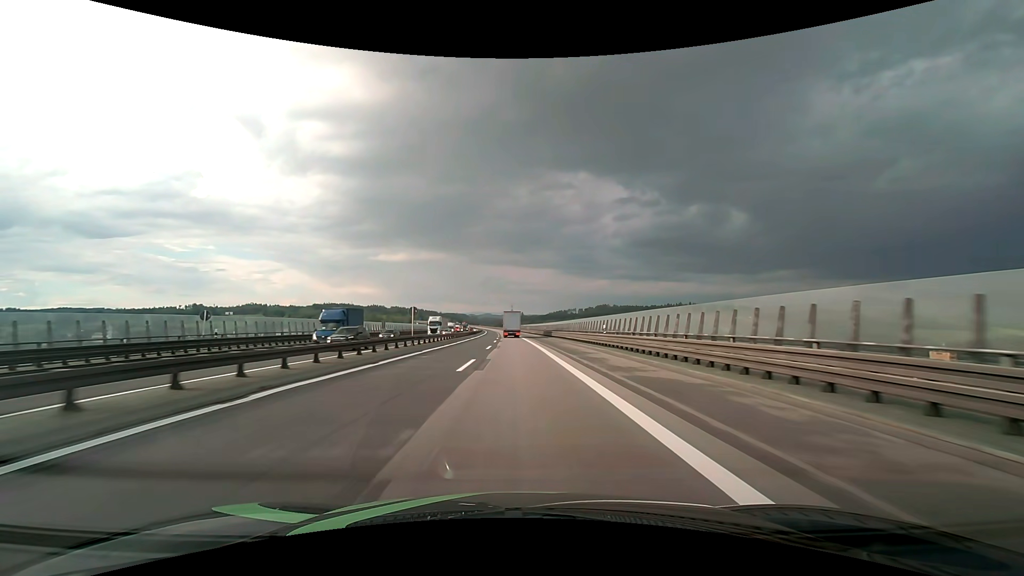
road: motorway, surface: asphalt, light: Day
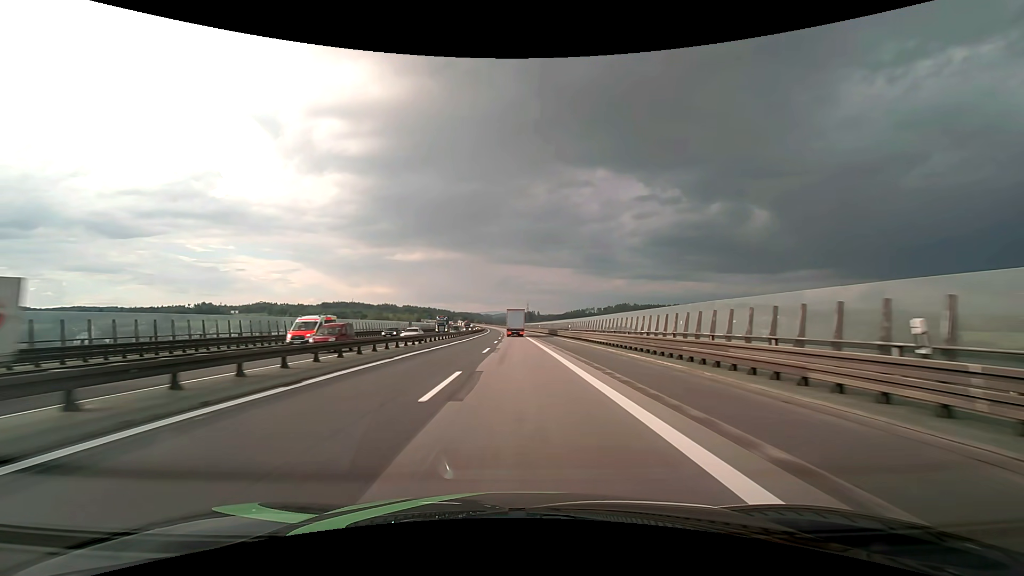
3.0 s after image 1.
(-1.4, +78.9) m; -2°
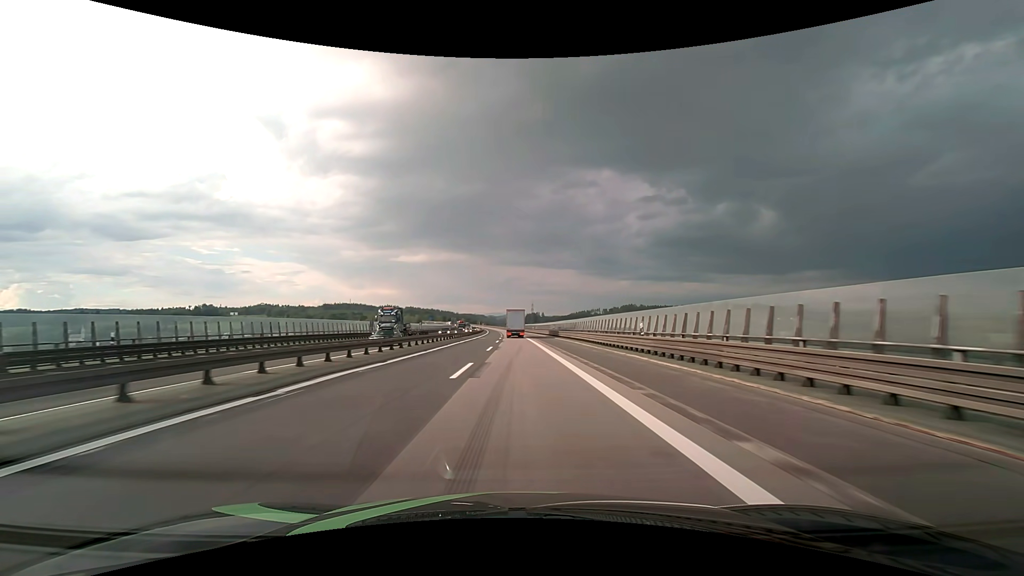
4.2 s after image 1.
(-0.1, +31.6) m; 0°
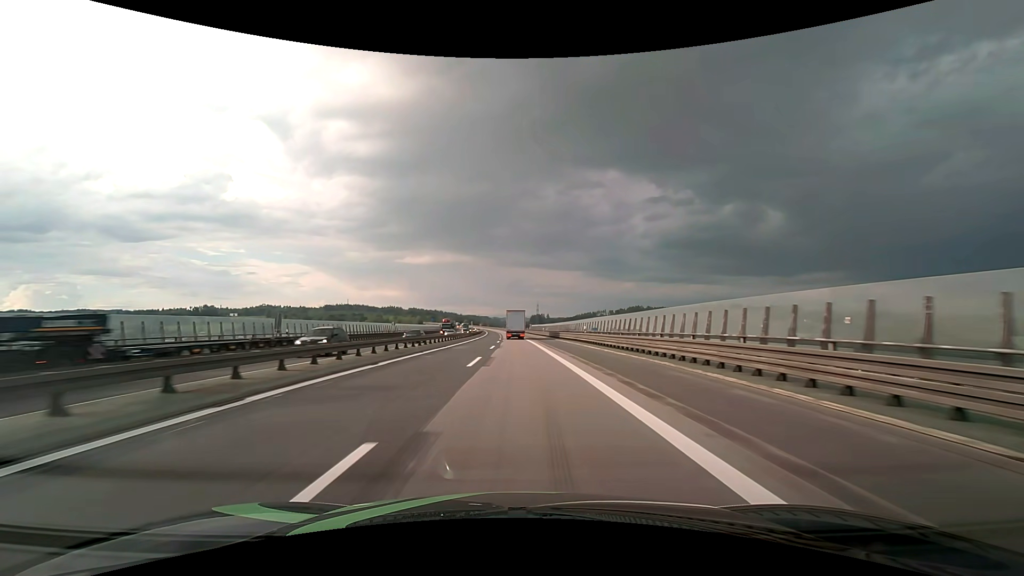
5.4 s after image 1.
(-0.1, +31.6) m; 0°
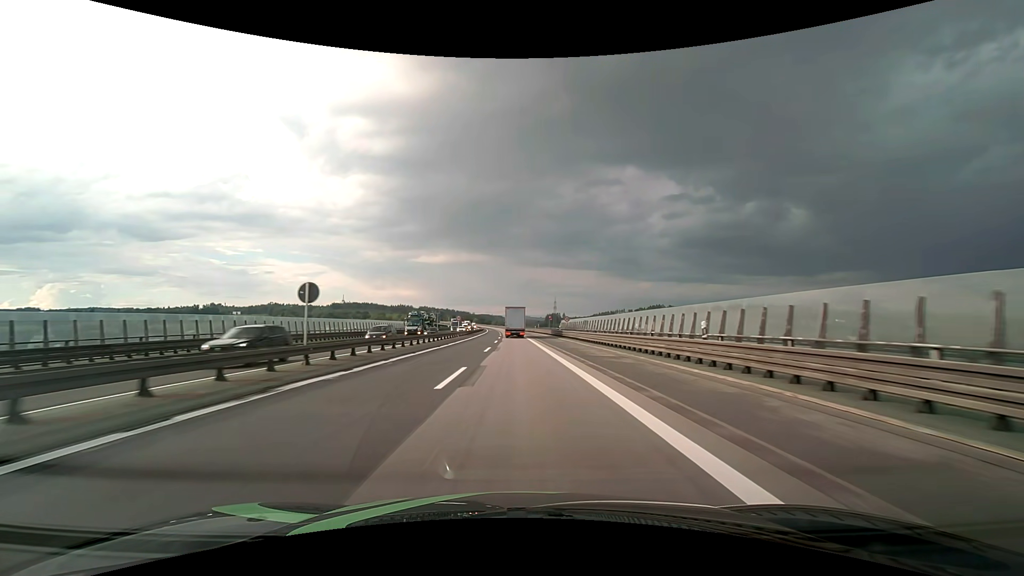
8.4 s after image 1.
(-1.0, +78.6) m; -2°
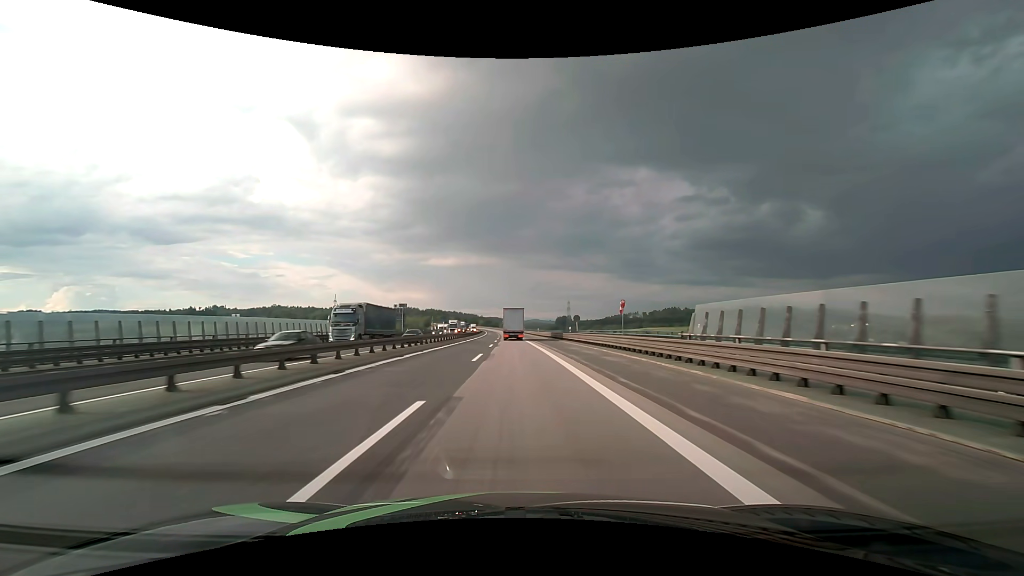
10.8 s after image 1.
(-0.5, +62.2) m; -1°
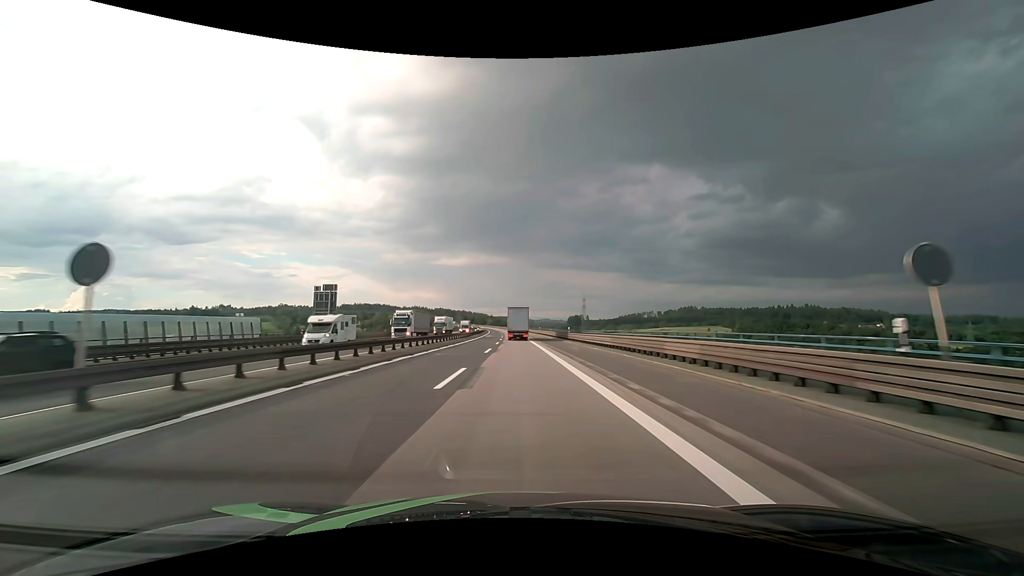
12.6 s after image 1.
(-0.5, +46.1) m; -1°
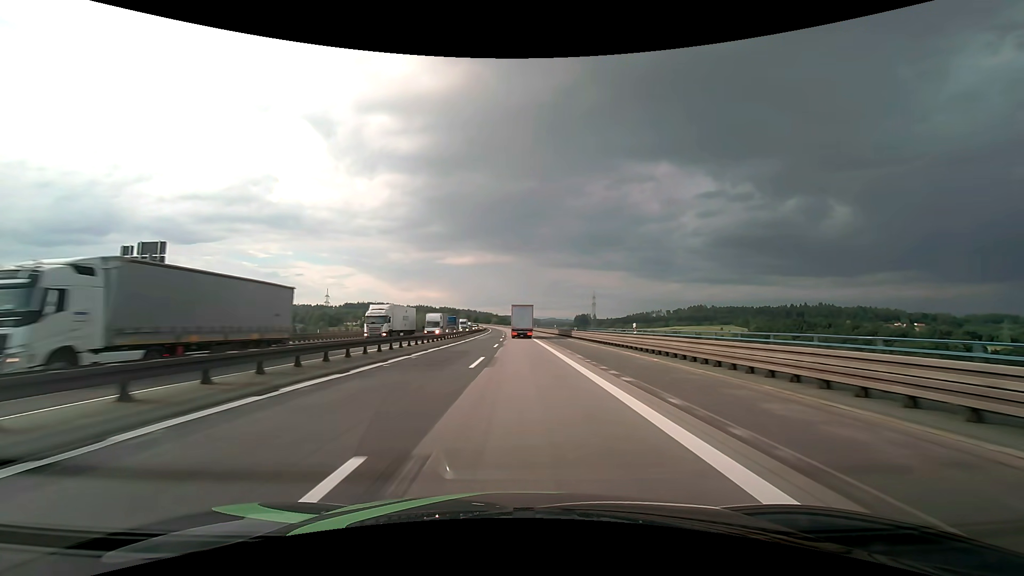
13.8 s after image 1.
(-0.2, +30.4) m; -1°
(0, +10) (0, +20) (0, +30) (0, +40) (0, +50) (0, +60) (0, +70) (-1, +80) (-1, +90) (-1, +100) m
